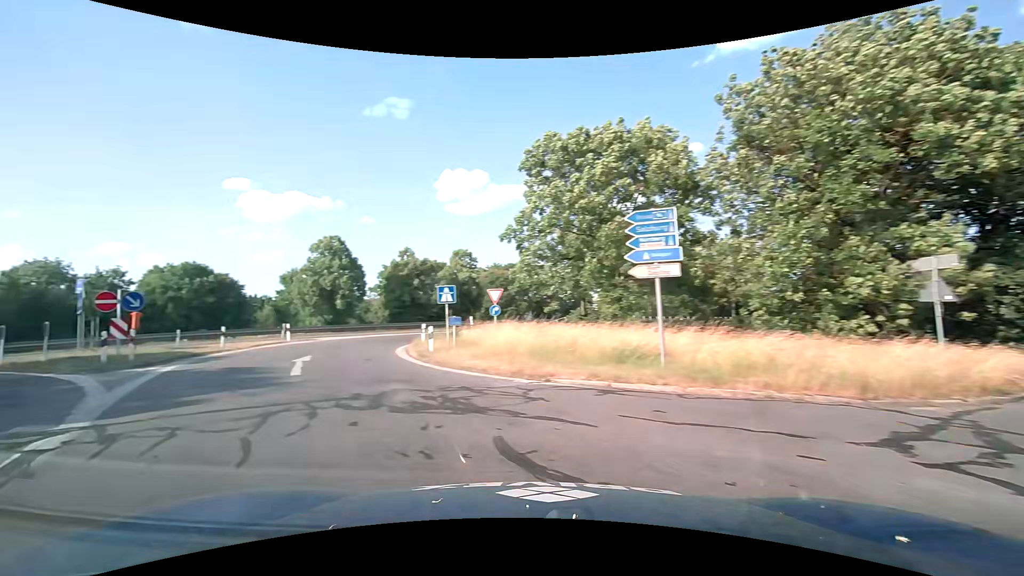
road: motorway_link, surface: asphalt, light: Day
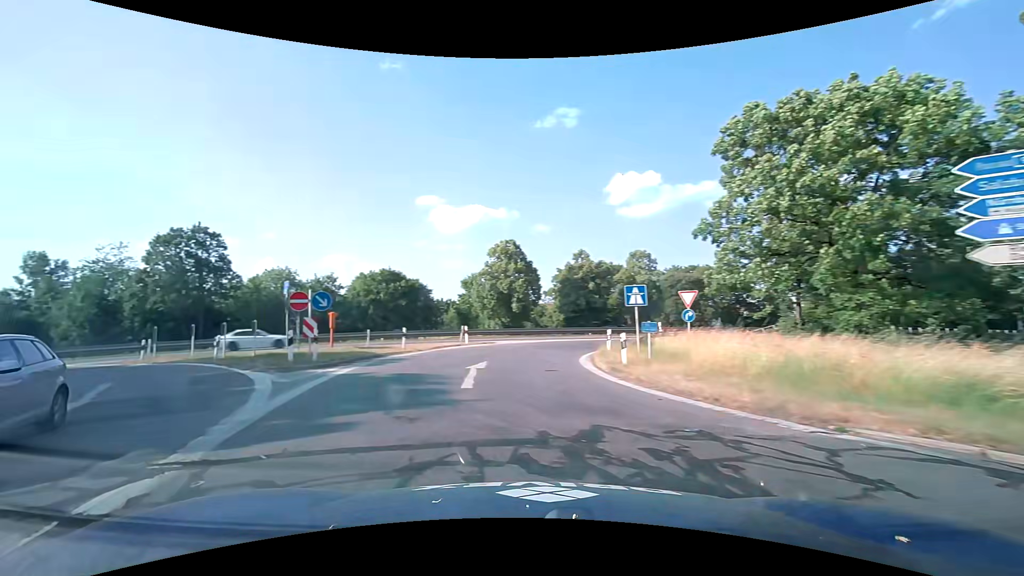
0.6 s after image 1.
(-0.7, +3.4) m; -20°
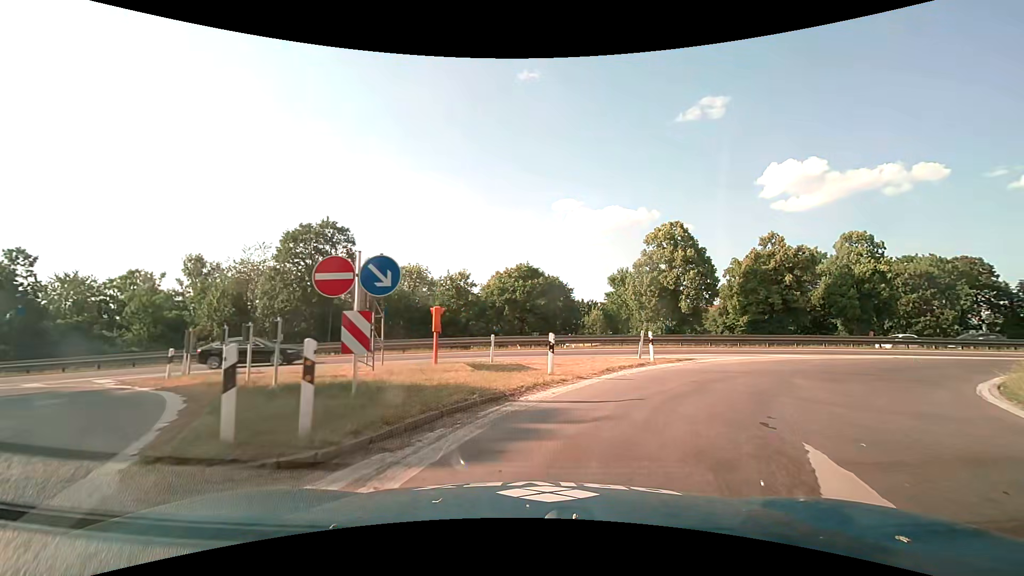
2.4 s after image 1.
(-2.6, +11.5) m; -14°
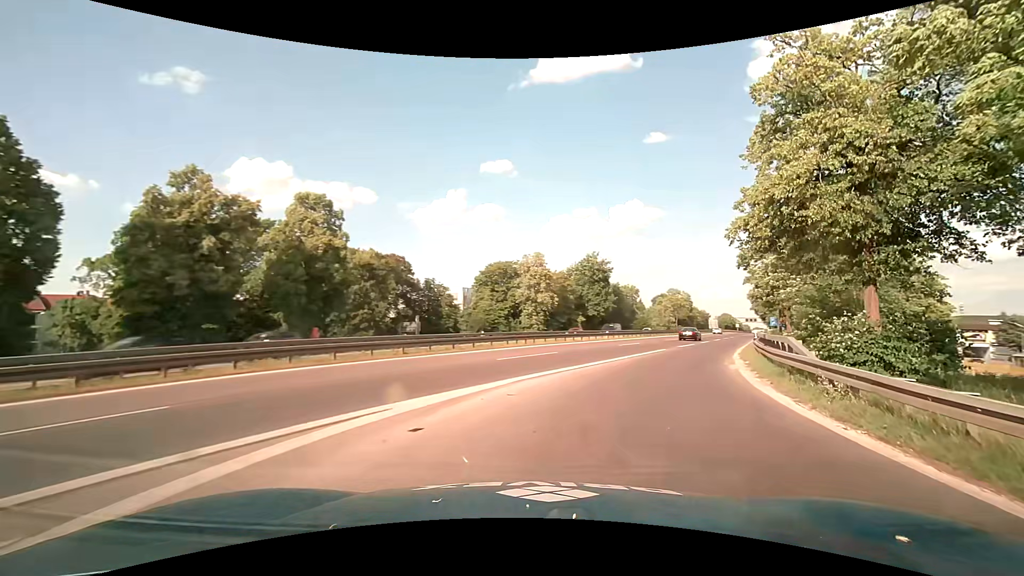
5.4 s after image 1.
(+10.5, +20.4) m; +56°
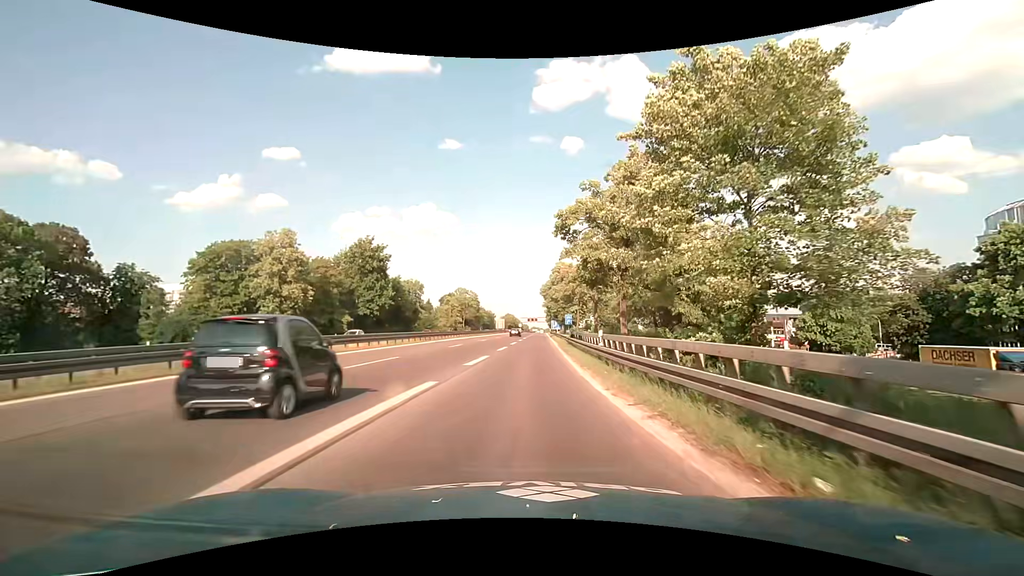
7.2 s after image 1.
(+5.0, +19.3) m; +25°
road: motorway
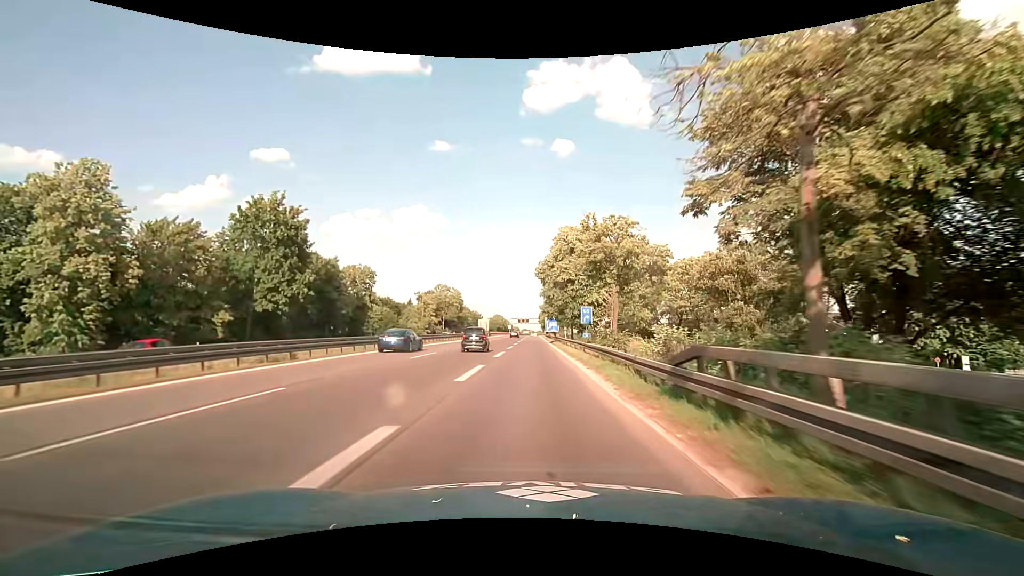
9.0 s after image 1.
(-0.6, +30.3) m; 0°
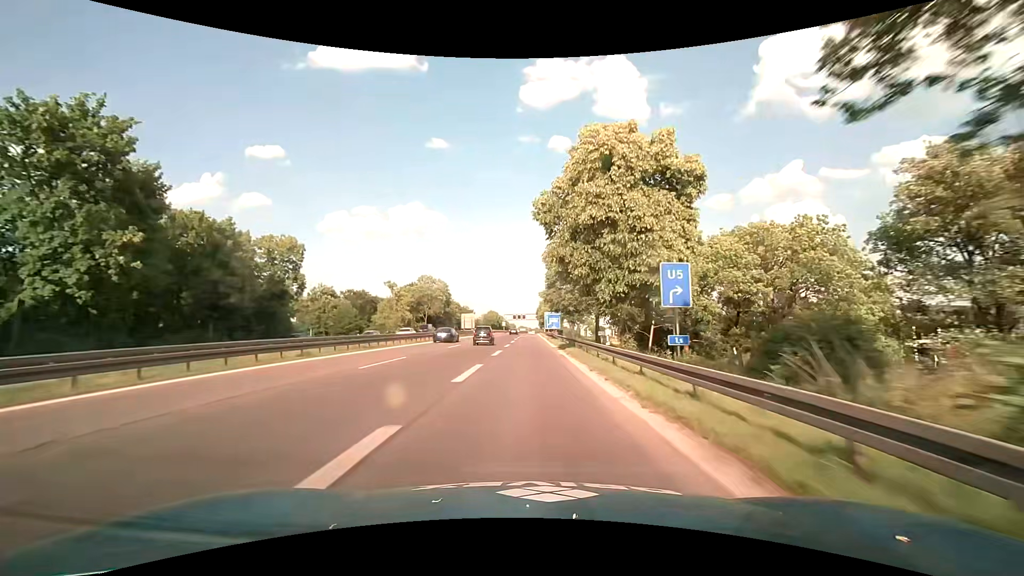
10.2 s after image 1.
(+0.3, +25.4) m; +1°
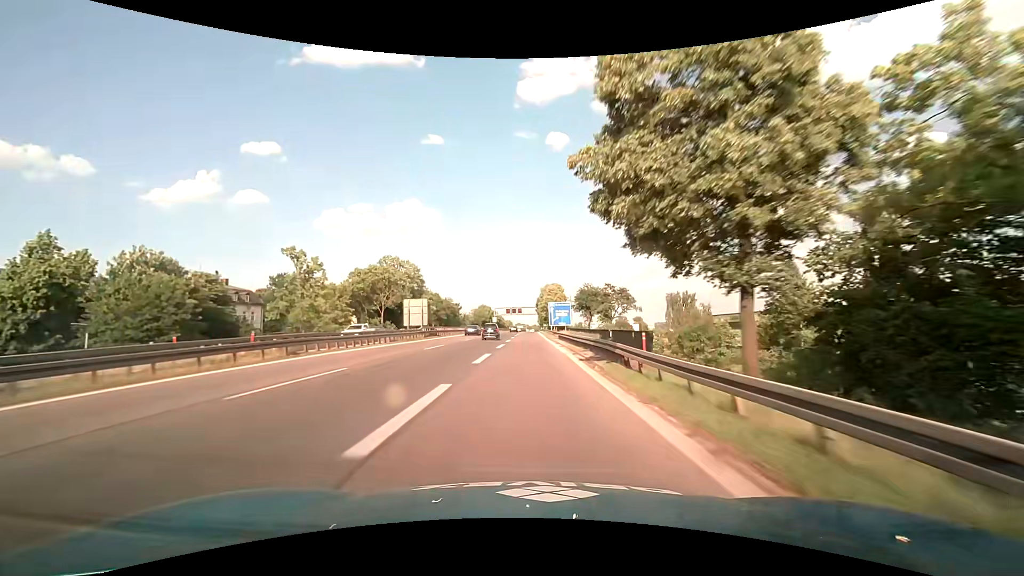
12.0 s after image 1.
(0.0, +44.4) m; 0°
(0, +10) (0, +20) (0, +30) (0, +40) (0, +50) (0, +60) (-1, +70) (-1, +80) (-1, +90) (-1, +100) m
